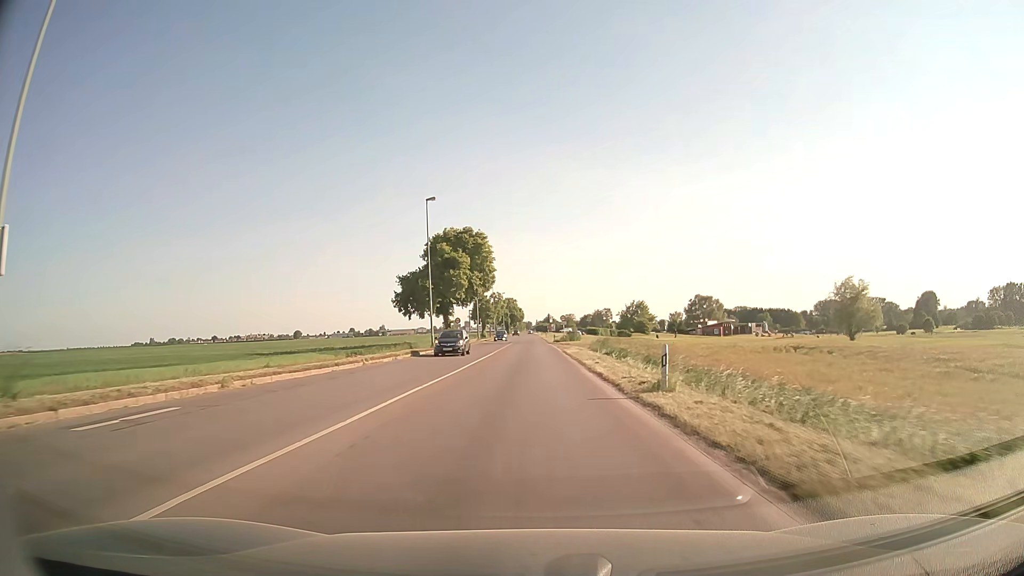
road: secondary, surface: asphalt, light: Day
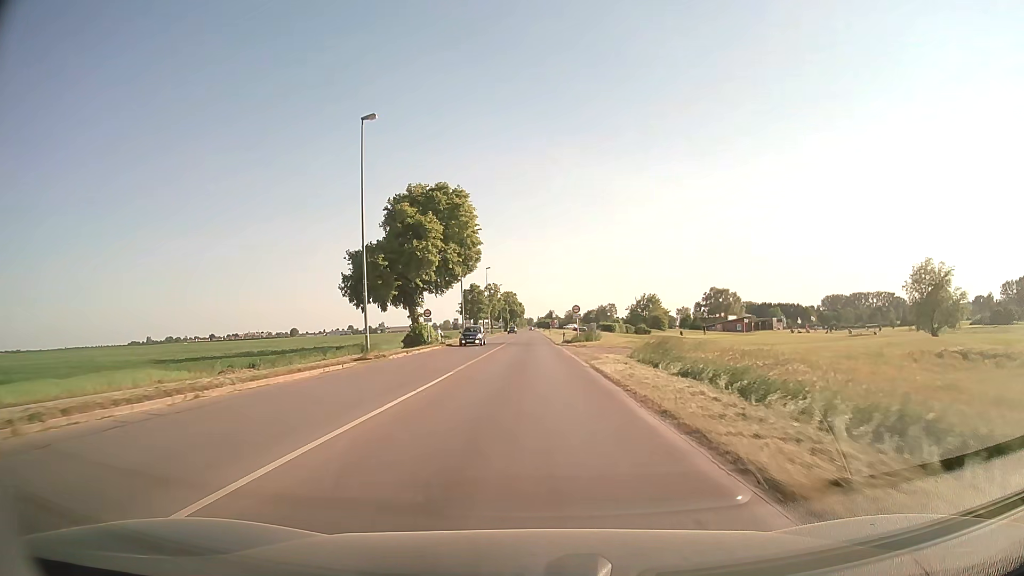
(0.0, +20.8) m; 0°
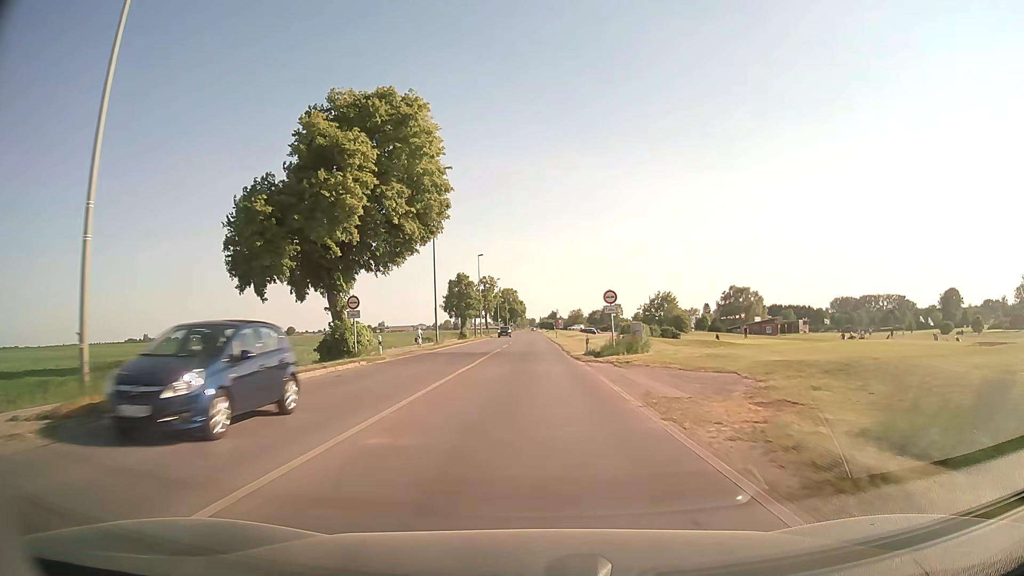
(-0.1, +21.3) m; 0°
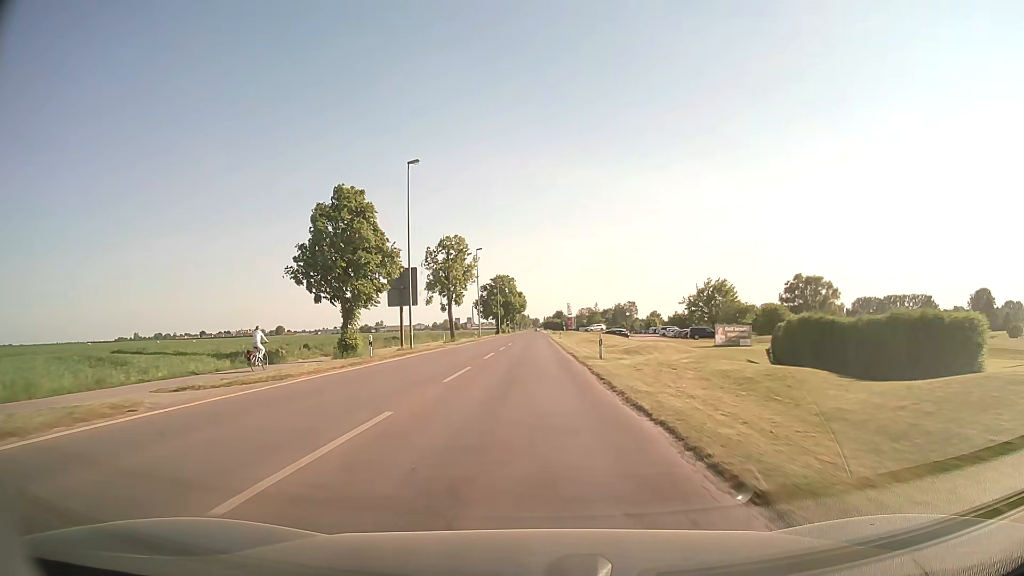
(0.0, +54.3) m; 0°
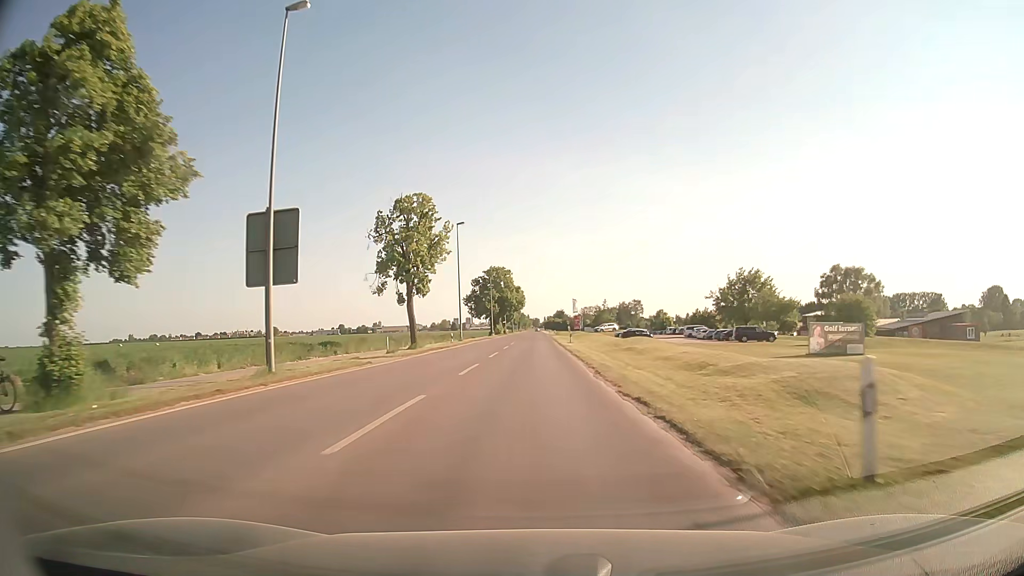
(0.0, +22.2) m; 0°
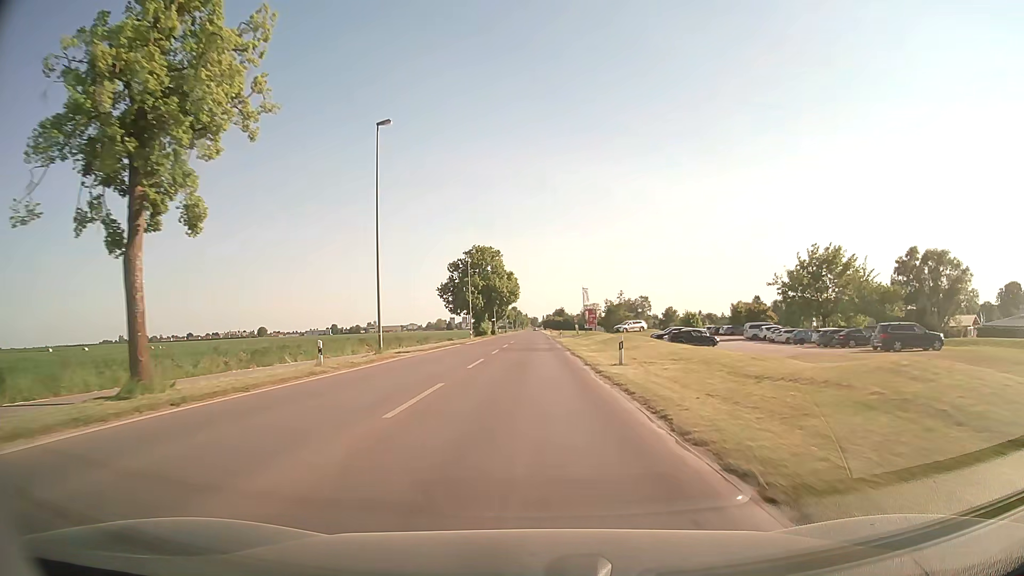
(+0.1, +33.6) m; 0°
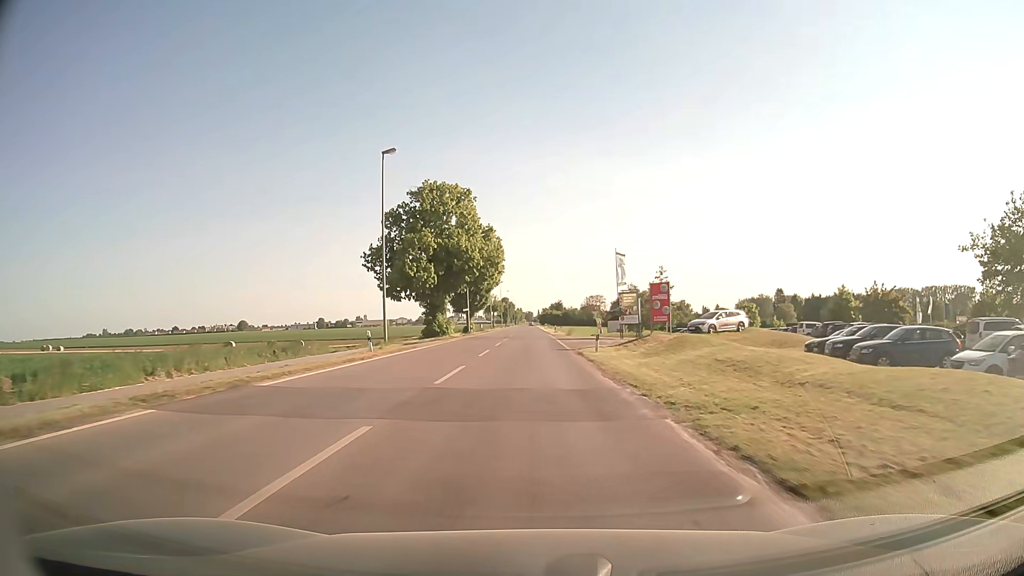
(-0.2, +43.4) m; 0°
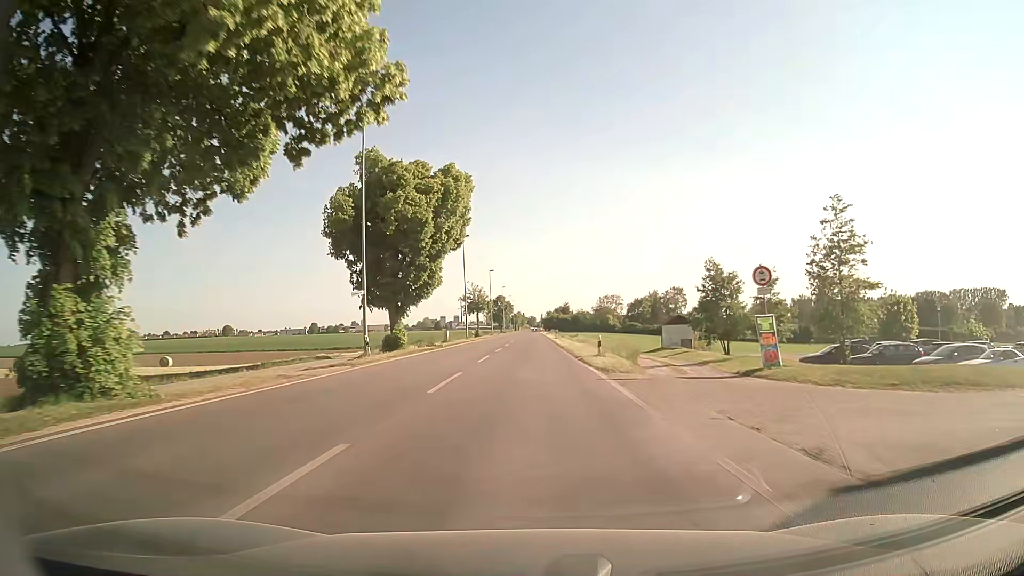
(-0.1, +49.4) m; 0°
(0, +10) (0, +20) (0, +30) (0, +40) (0, +50) (0, +60) (0, +70) (0, +80) (0, +90) (0, +100) m
